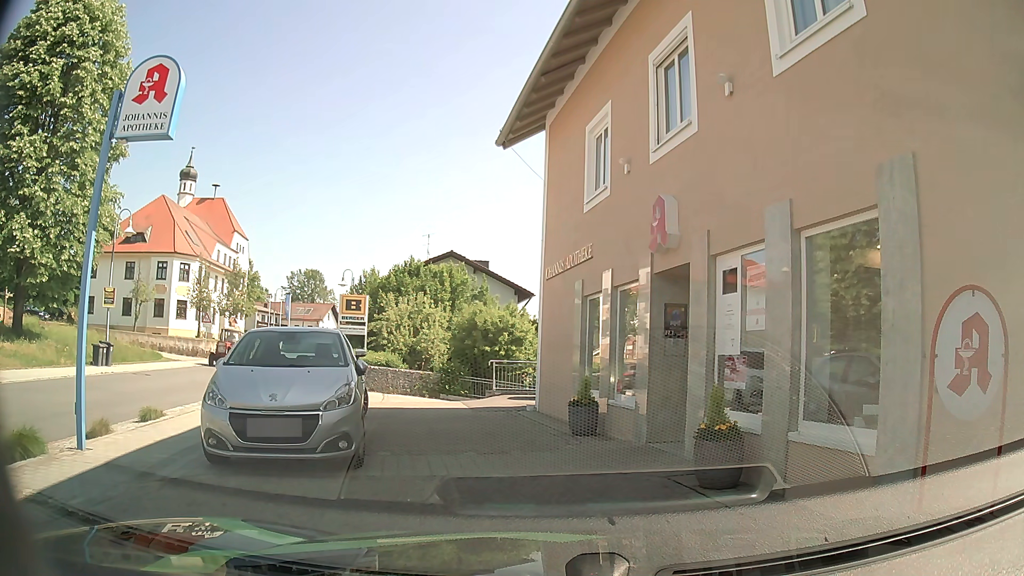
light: Day
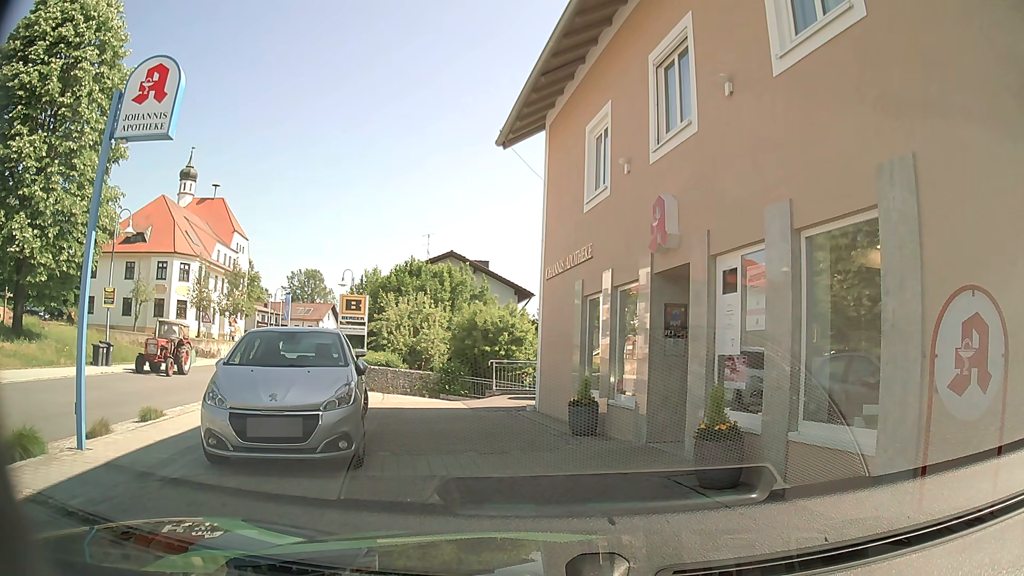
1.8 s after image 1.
(0.0, 0.0) m; 0°
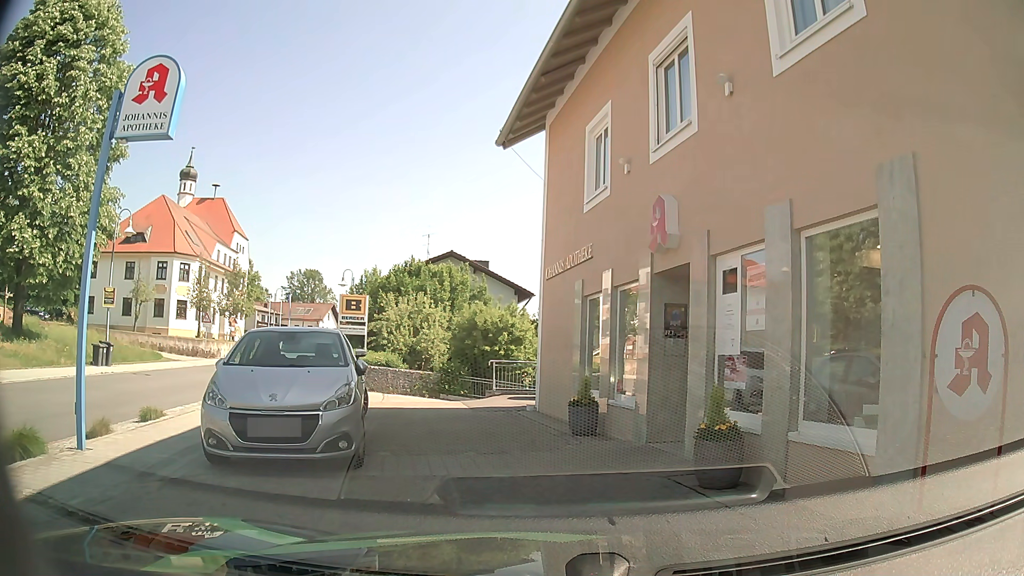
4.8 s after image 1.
(0.0, 0.0) m; 0°
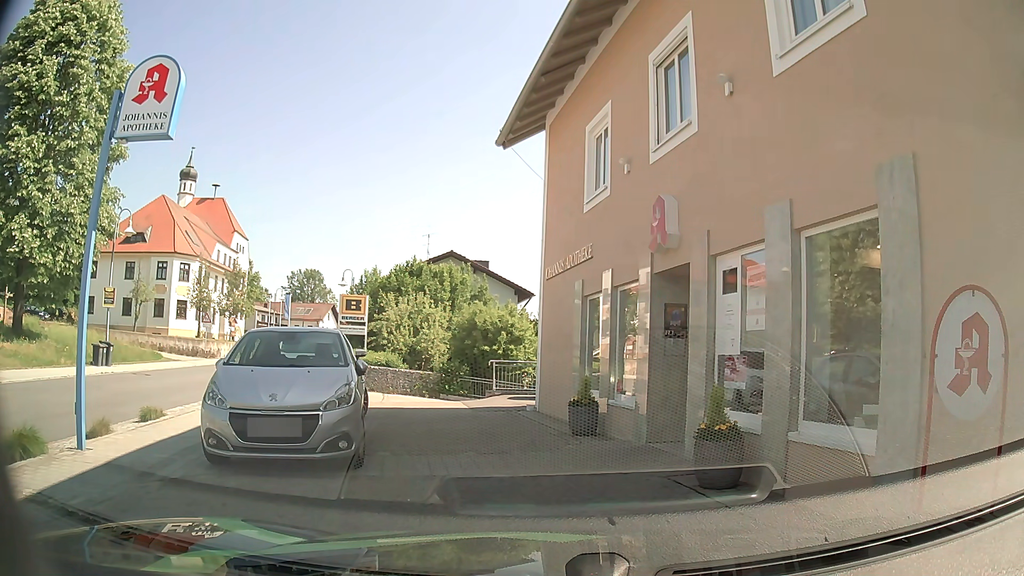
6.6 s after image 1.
(0.0, 0.0) m; 0°
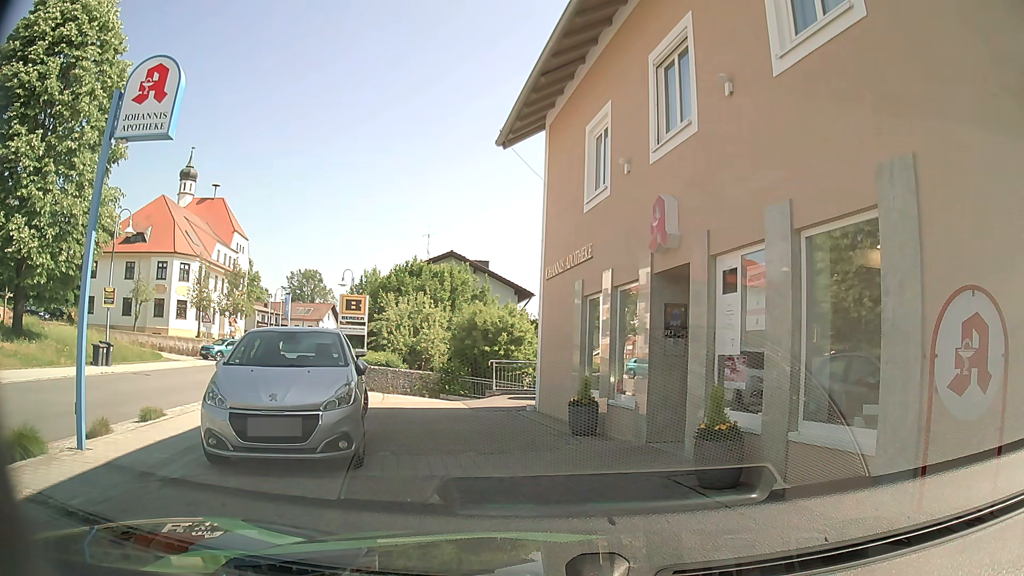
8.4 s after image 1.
(0.0, 0.0) m; 0°
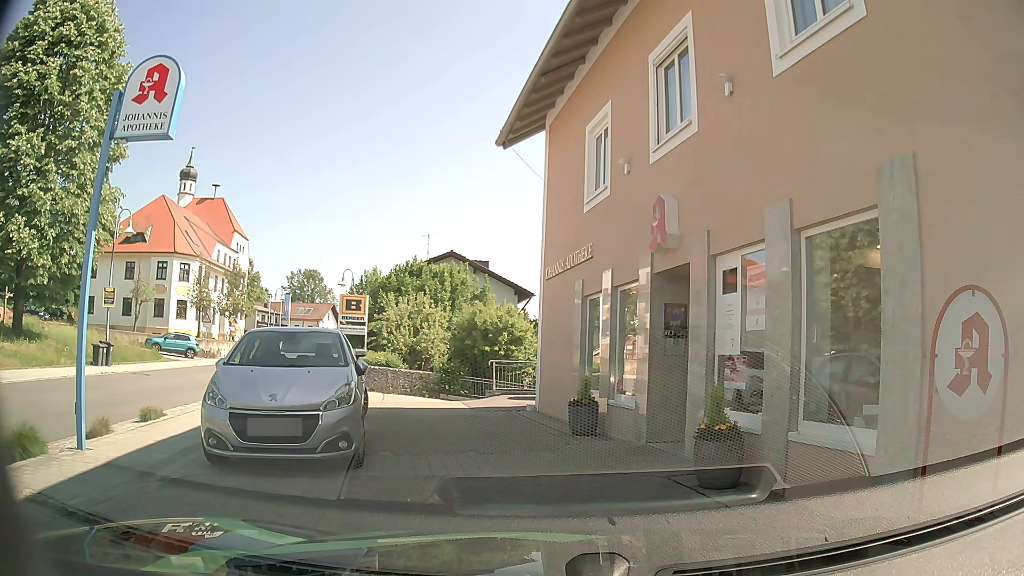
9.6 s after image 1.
(0.0, 0.0) m; 0°
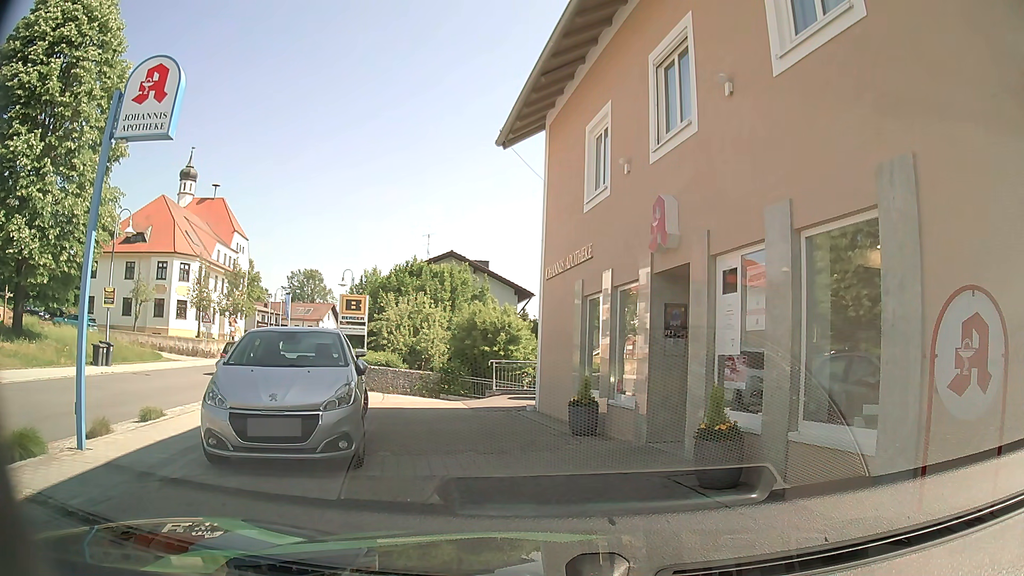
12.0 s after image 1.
(0.0, 0.0) m; 0°
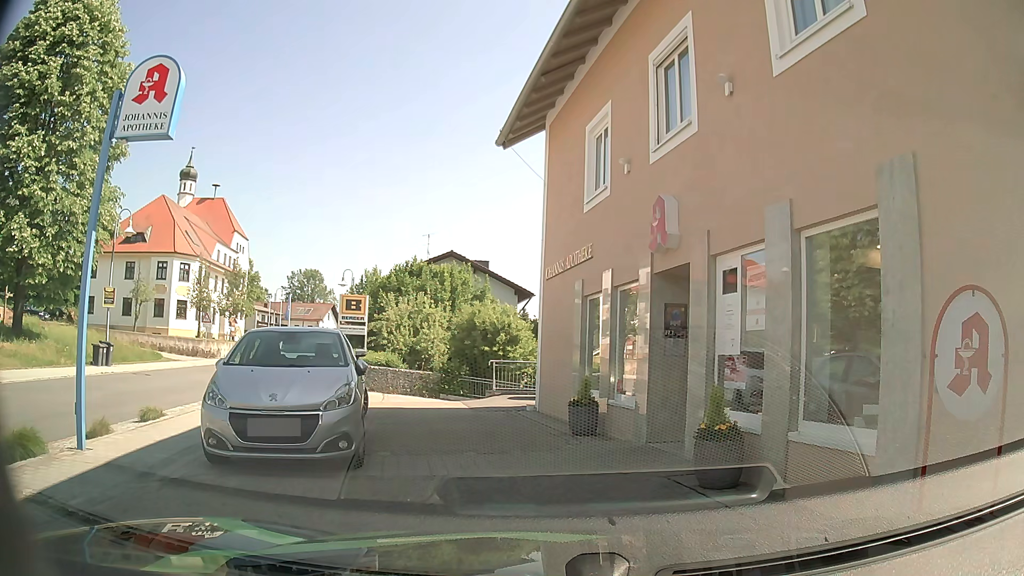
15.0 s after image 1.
(0.0, 0.0) m; 0°
